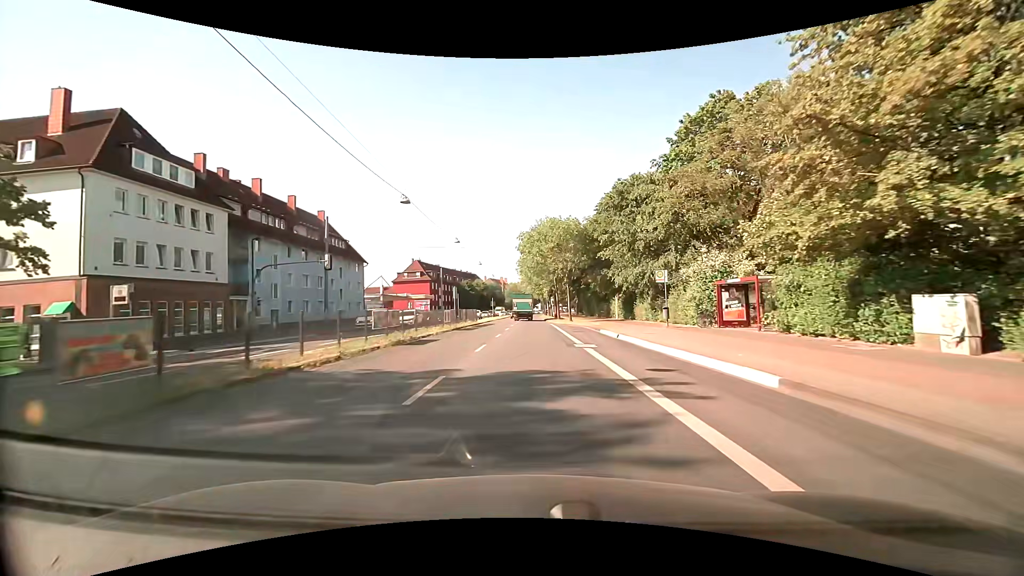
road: primary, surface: asphalt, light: Day
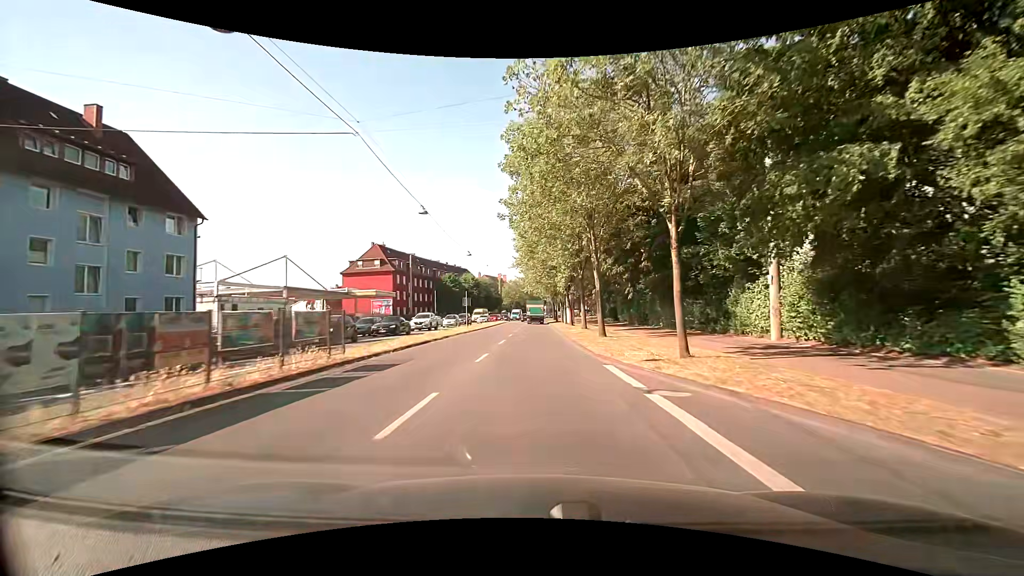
(-0.3, +37.5) m; -1°
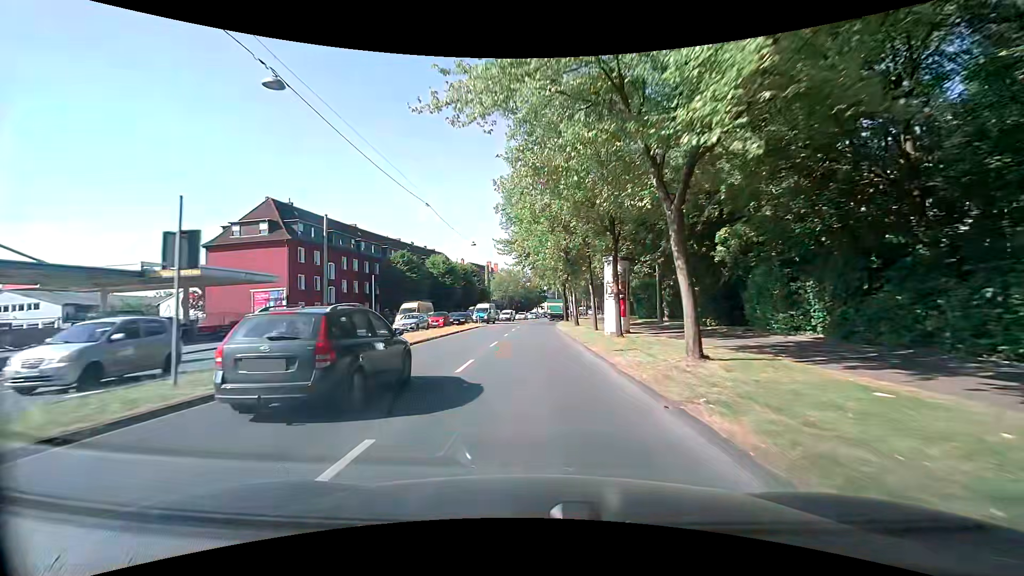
(+0.2, +39.0) m; -1°
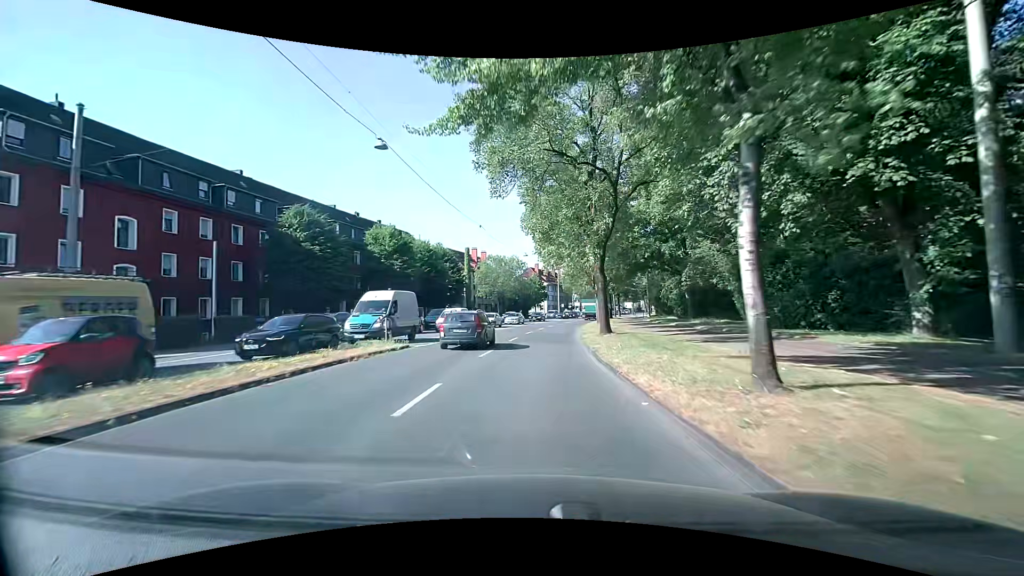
(+0.7, +31.7) m; +2°
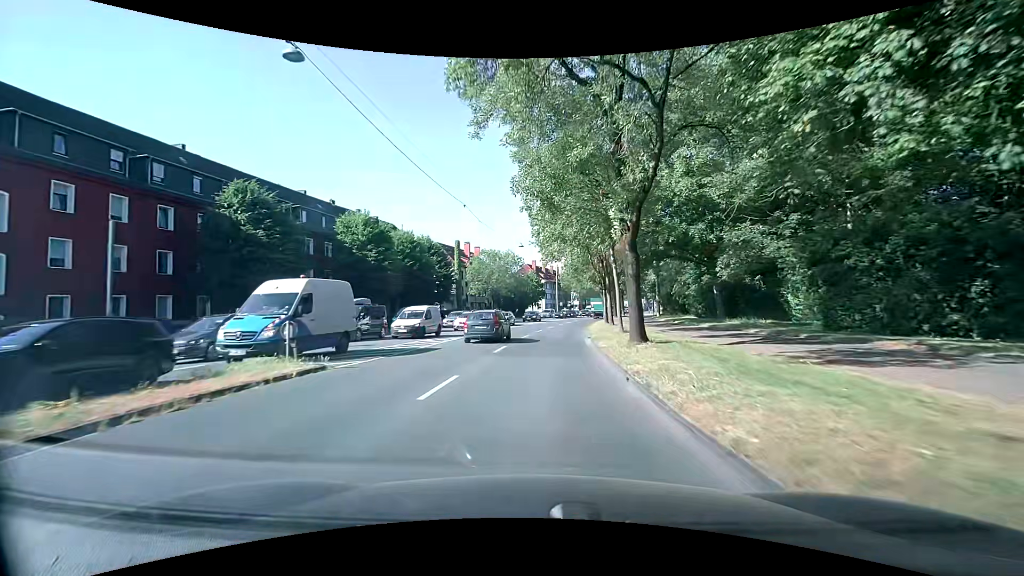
(0.0, +7.8) m; 0°
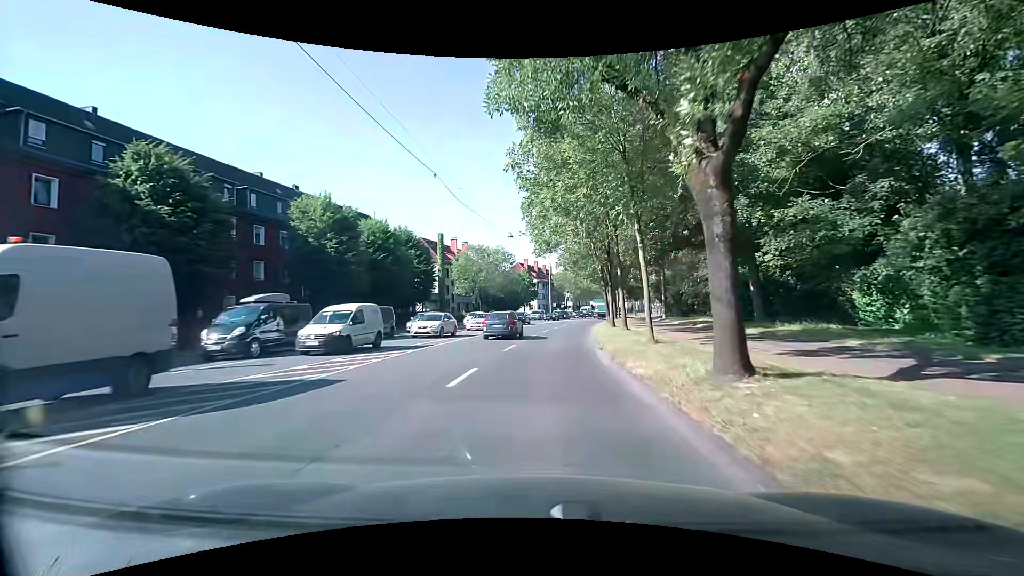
(0.0, +7.8) m; +1°
(0, +10) (0, +20) (+1, +30) (+2, +40) (+3, +50) (+5, +60) (+6, +70) (+8, +79) (+11, +89) (+13, +99) m
